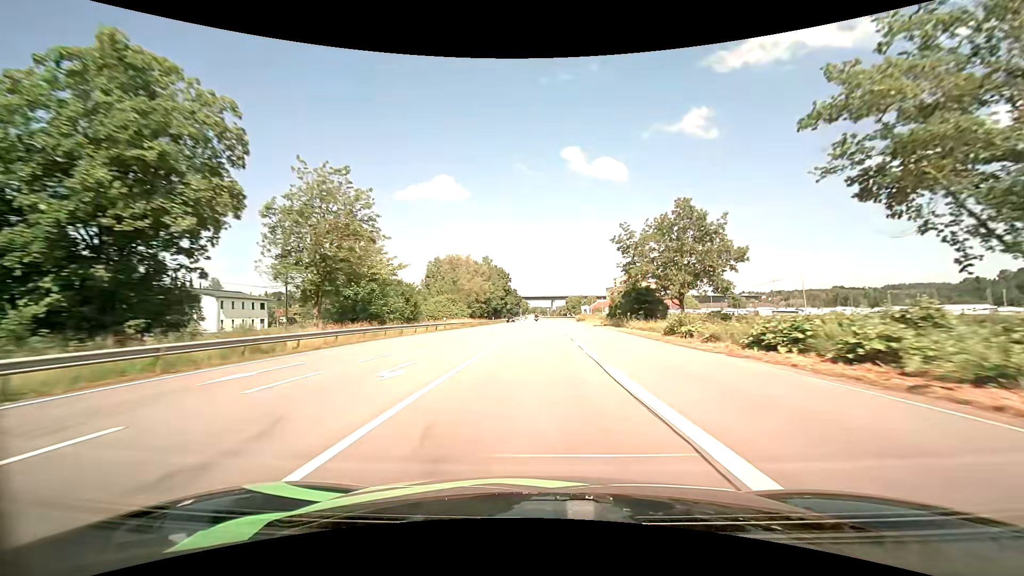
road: primary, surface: asphalt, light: Day
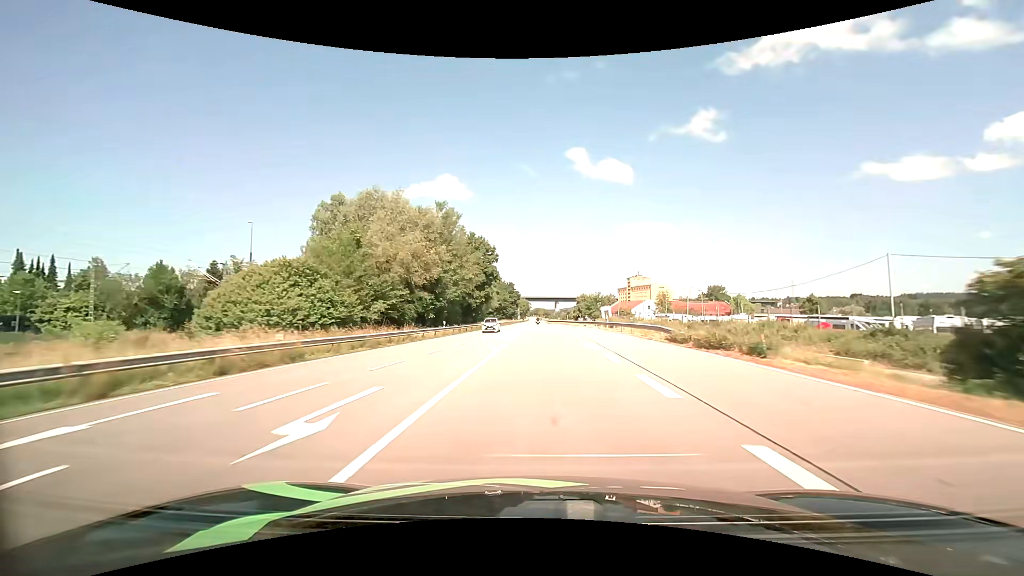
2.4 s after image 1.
(-0.2, +55.6) m; 0°
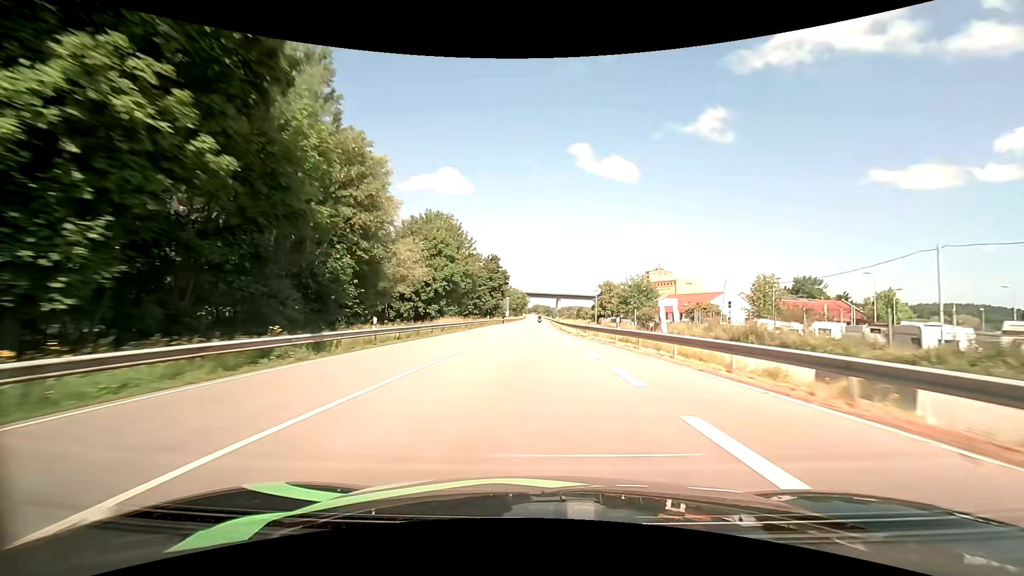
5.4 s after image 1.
(0.0, +71.0) m; 0°
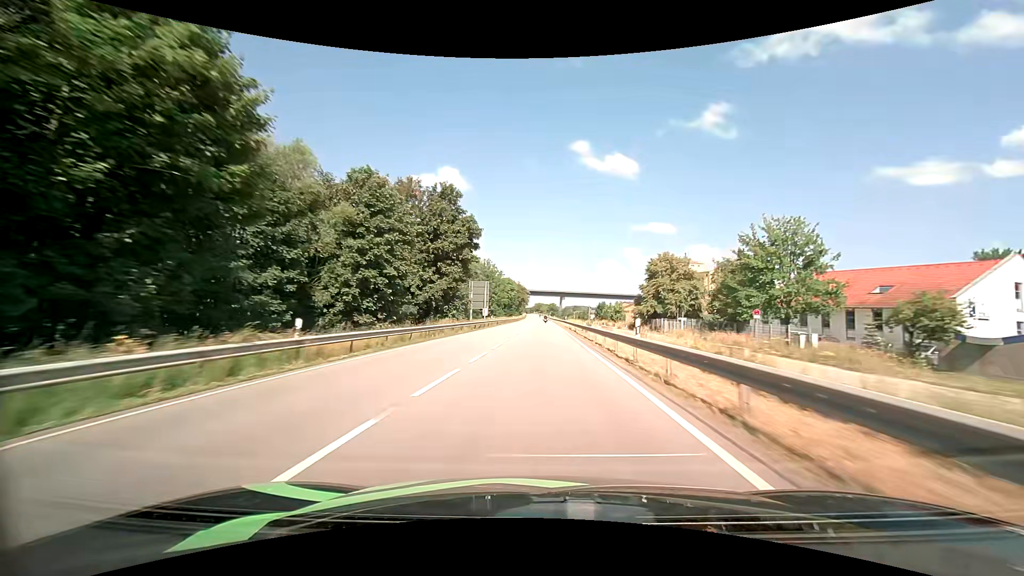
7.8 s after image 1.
(-0.1, +57.7) m; 0°
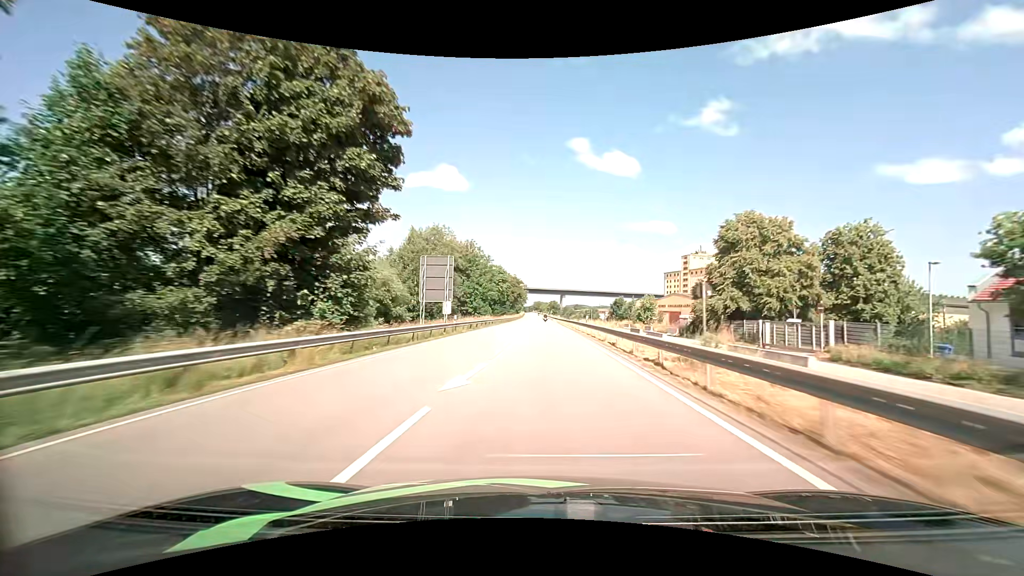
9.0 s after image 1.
(0.0, +29.2) m; 0°
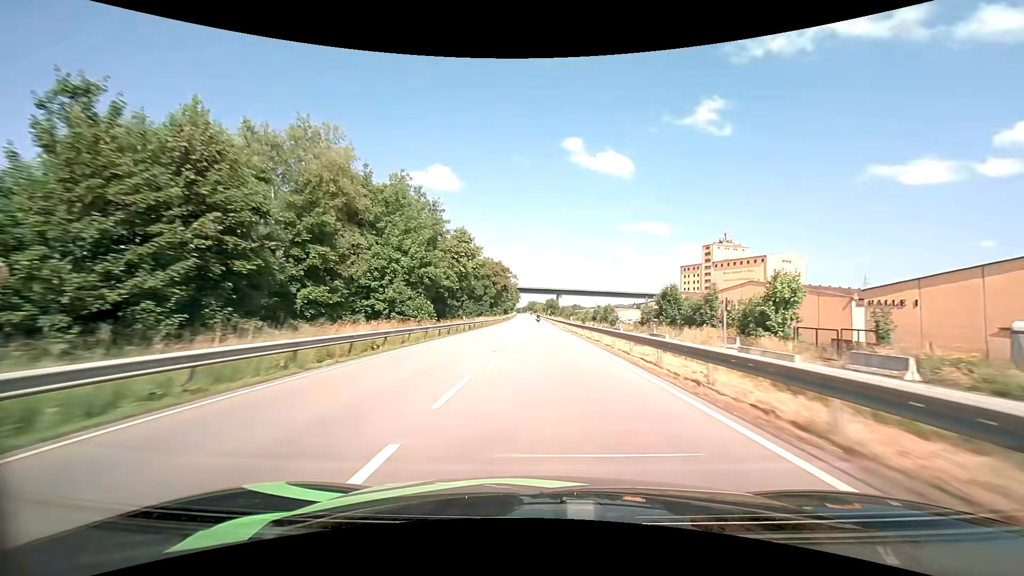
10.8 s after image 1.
(+0.3, +44.2) m; +1°
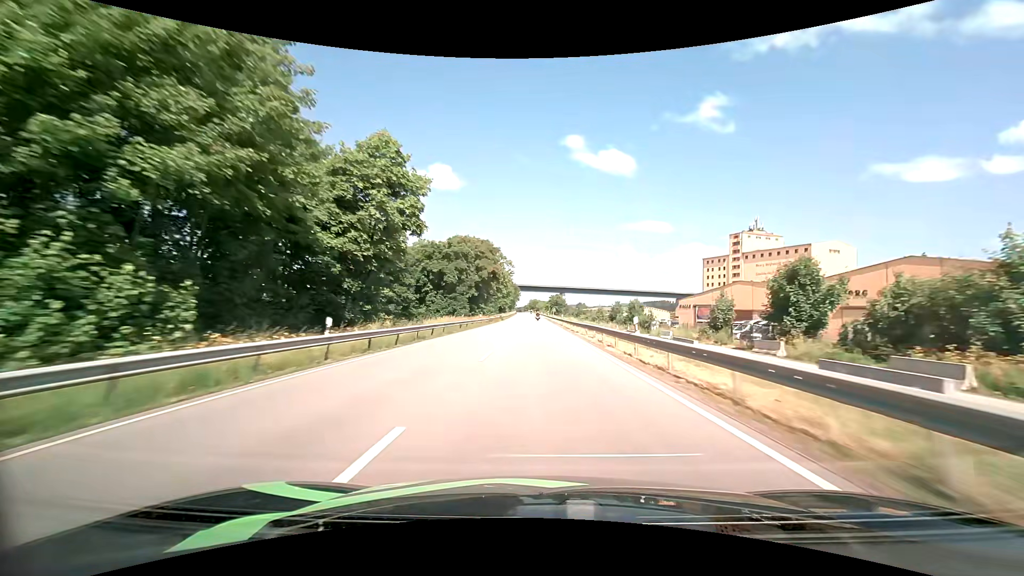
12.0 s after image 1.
(0.0, +29.8) m; 0°
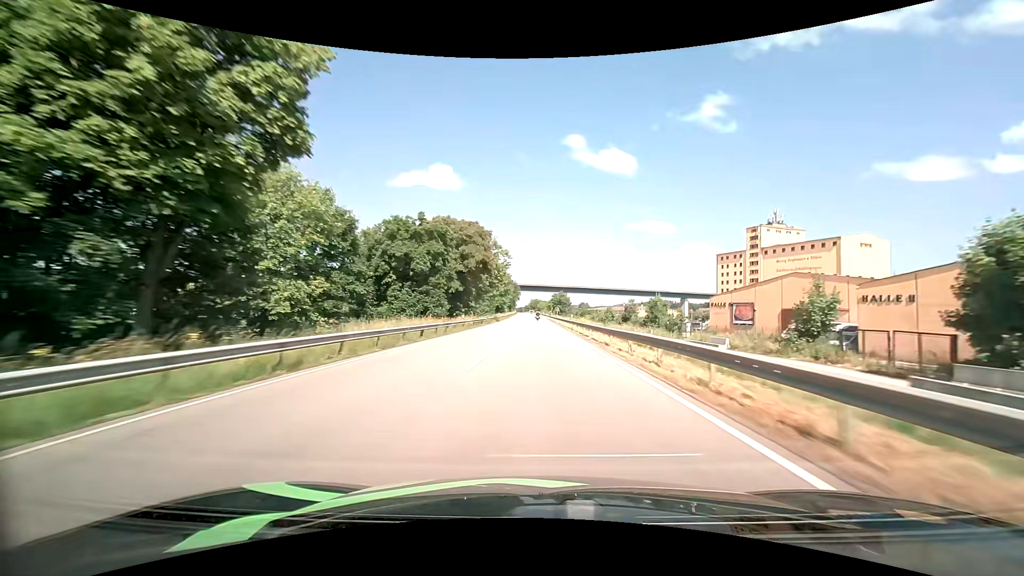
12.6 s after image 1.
(0.0, +14.9) m; 0°
(0, +10) (0, +20) (0, +30) (0, +40) (0, +50) (0, +60) (0, +70) (0, +80) (0, +90) (0, +100) m
